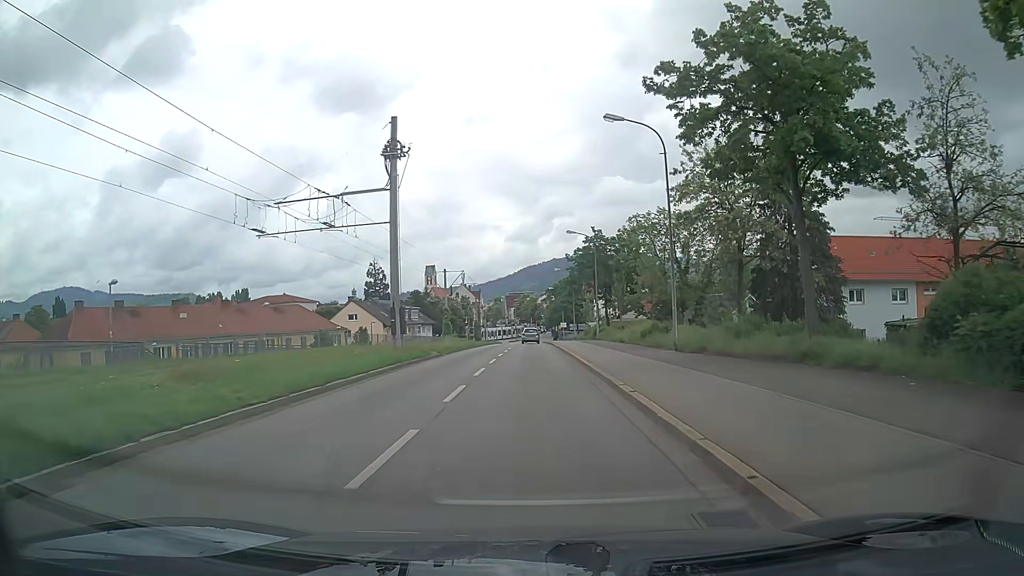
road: tertiary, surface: asphalt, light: Day
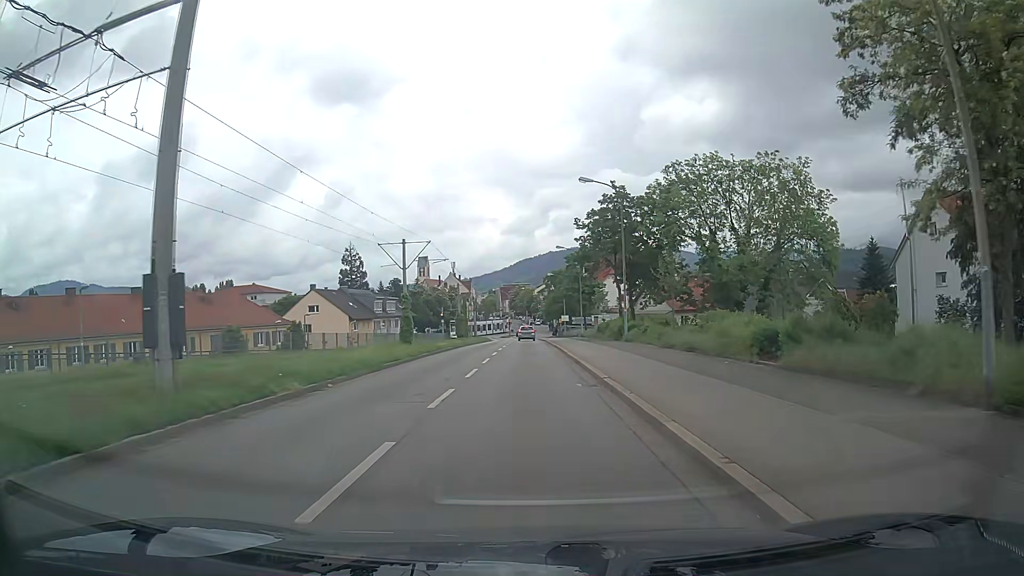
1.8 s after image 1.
(+0.1, +18.9) m; +1°
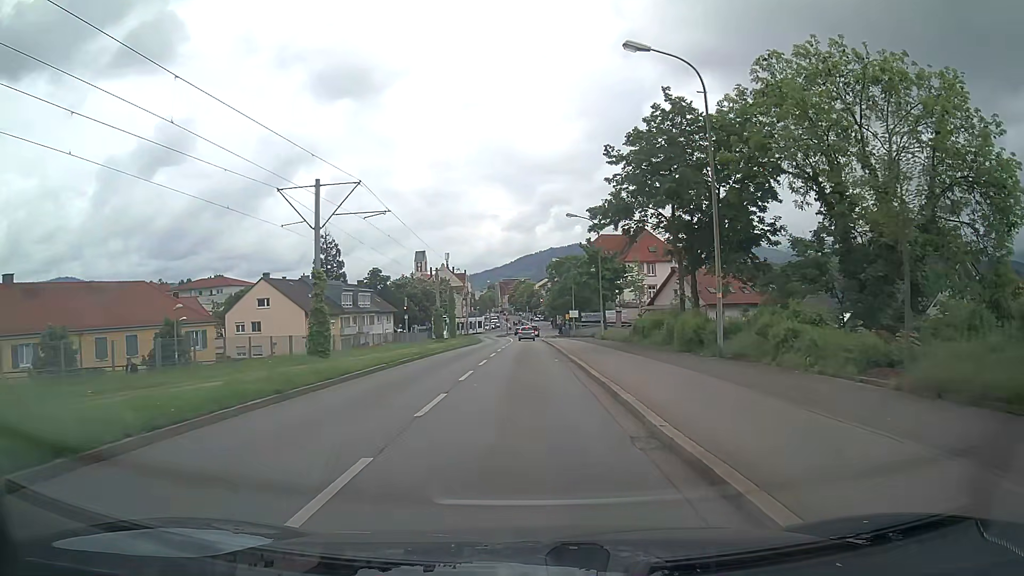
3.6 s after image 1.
(-0.2, +18.9) m; 0°
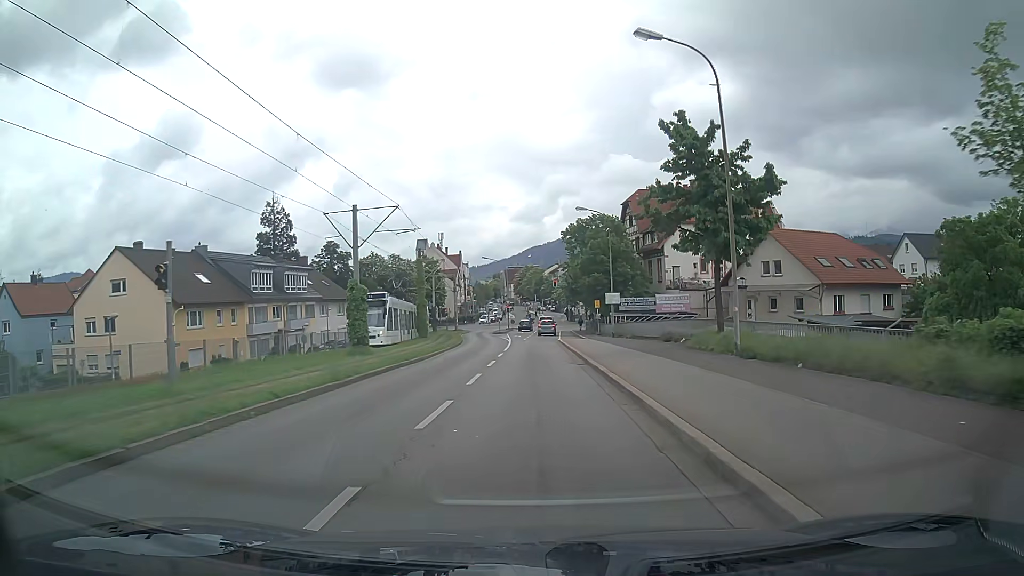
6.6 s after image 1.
(-0.3, +31.2) m; -1°
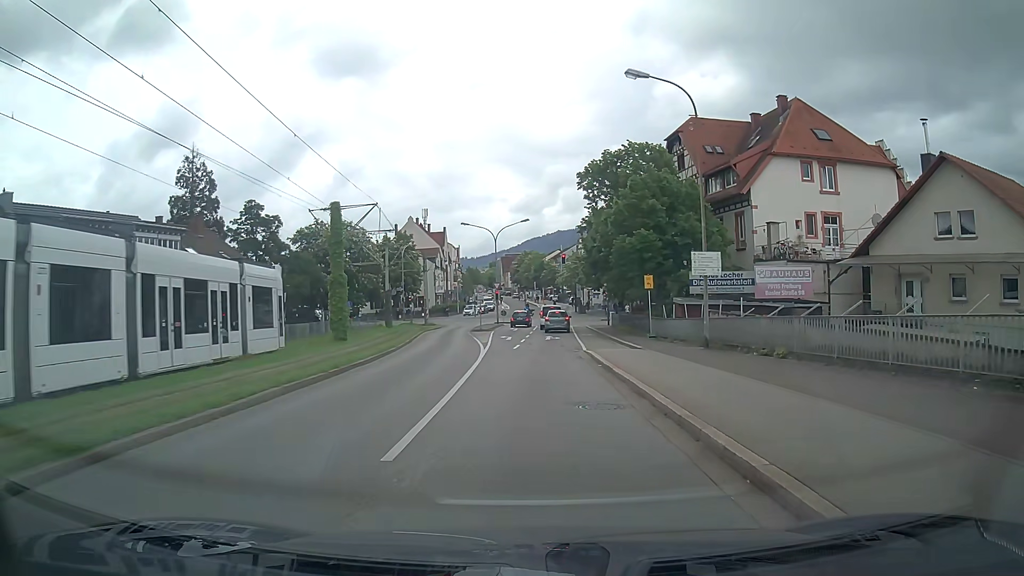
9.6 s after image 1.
(+0.1, +25.8) m; +1°
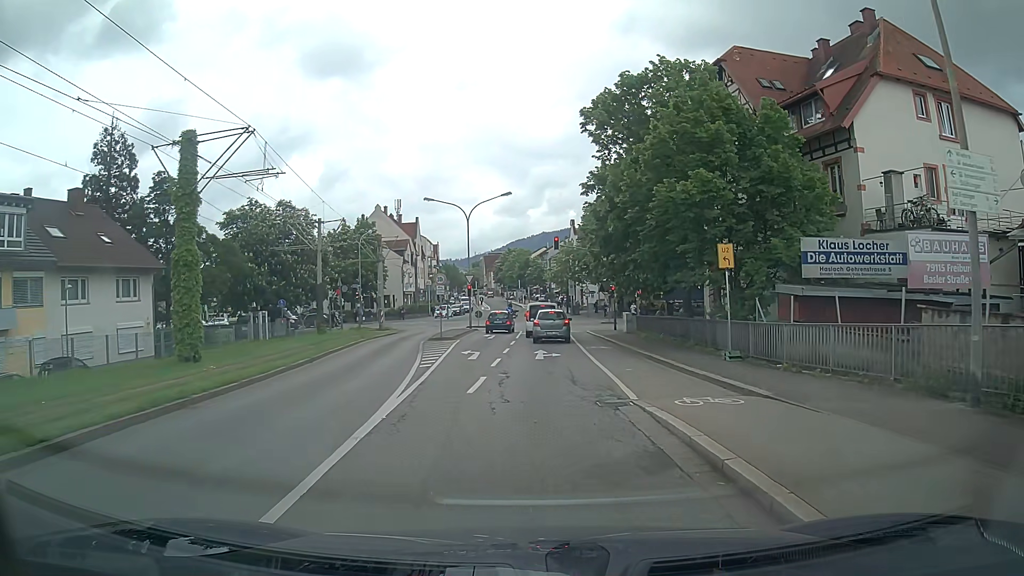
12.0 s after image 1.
(0.0, +14.7) m; +1°
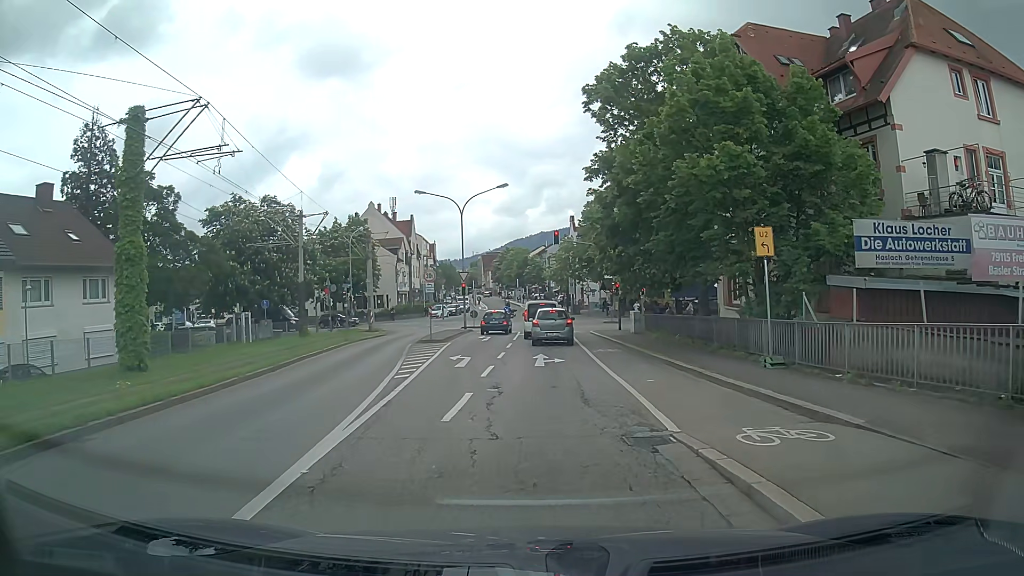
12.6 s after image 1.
(0.0, +3.1) m; -1°
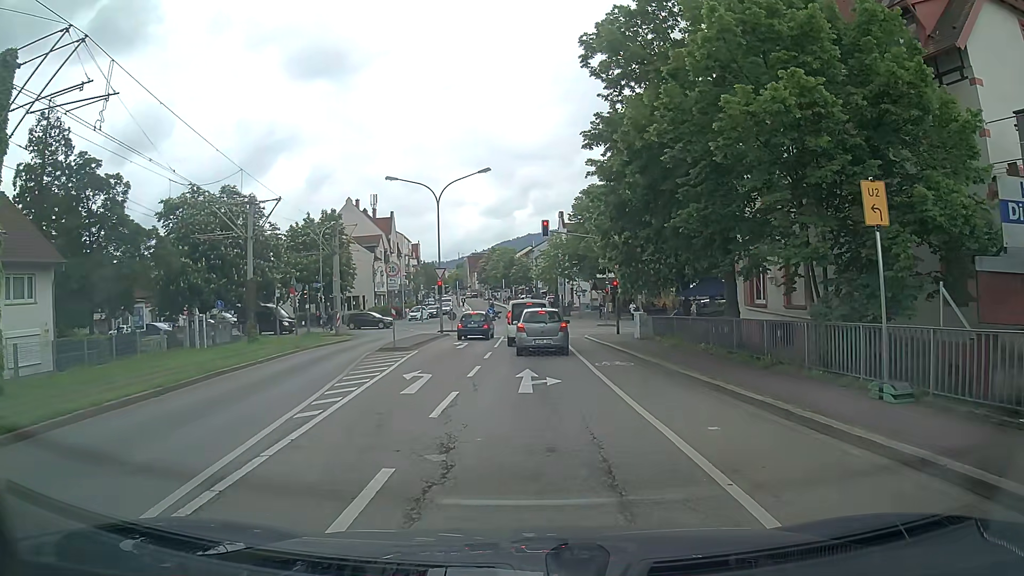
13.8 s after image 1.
(+0.1, +5.5) m; +2°
